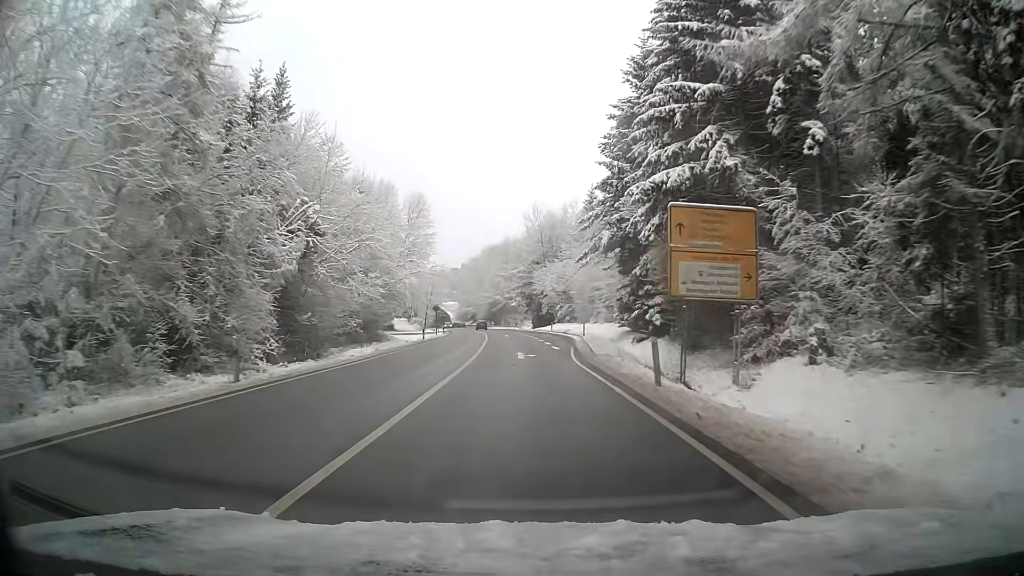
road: primary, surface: asphalt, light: Day
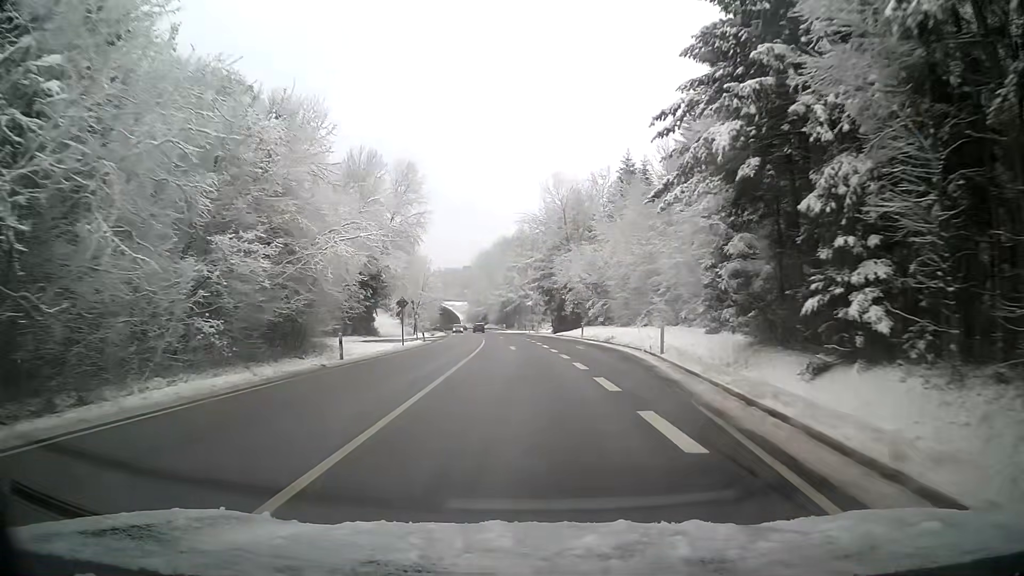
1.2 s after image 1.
(-0.4, +24.7) m; -2°
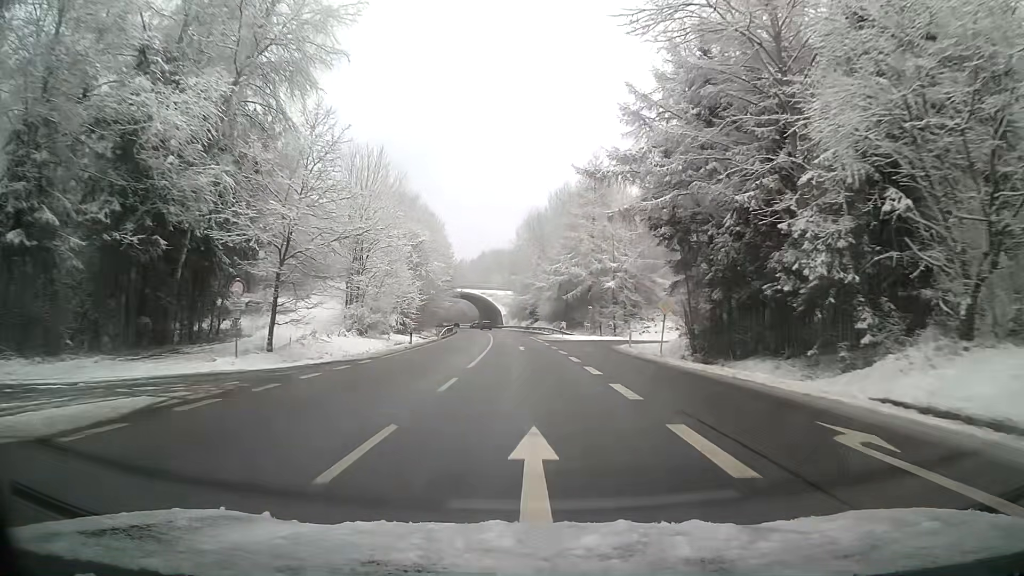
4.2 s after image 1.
(-2.5, +60.9) m; -5°
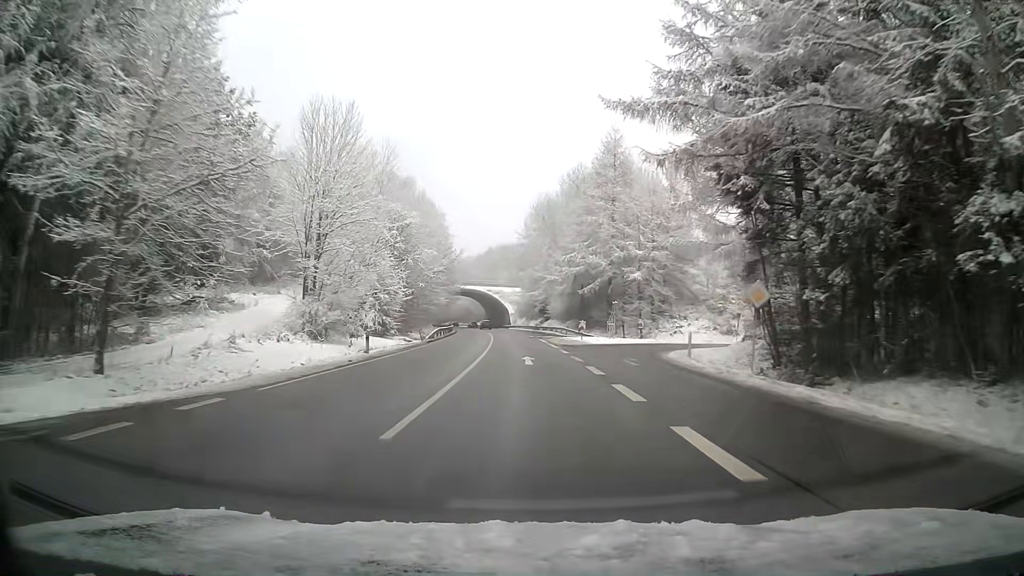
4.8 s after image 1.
(-0.1, +12.2) m; -1°
